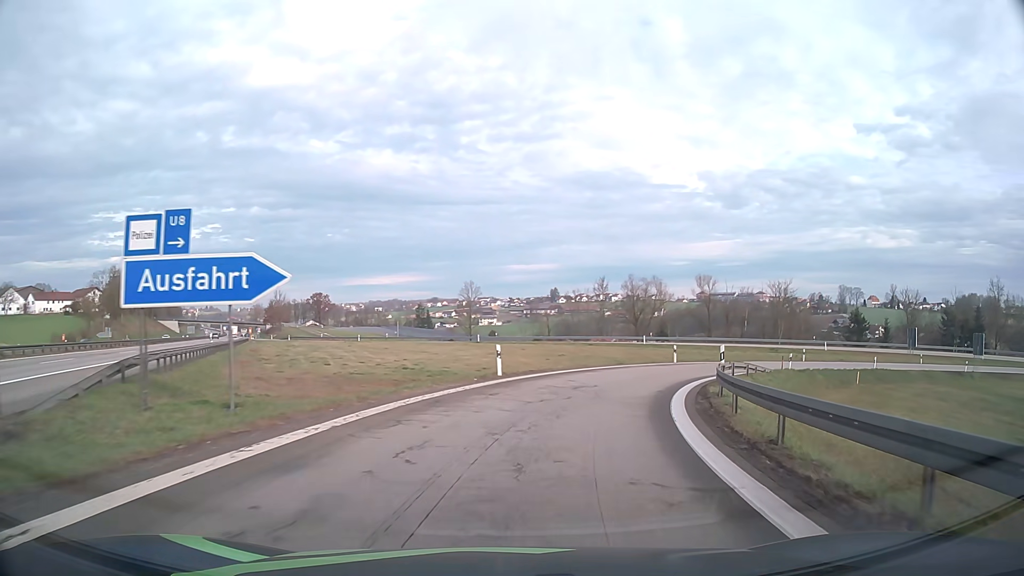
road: motorway_link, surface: asphalt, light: Day
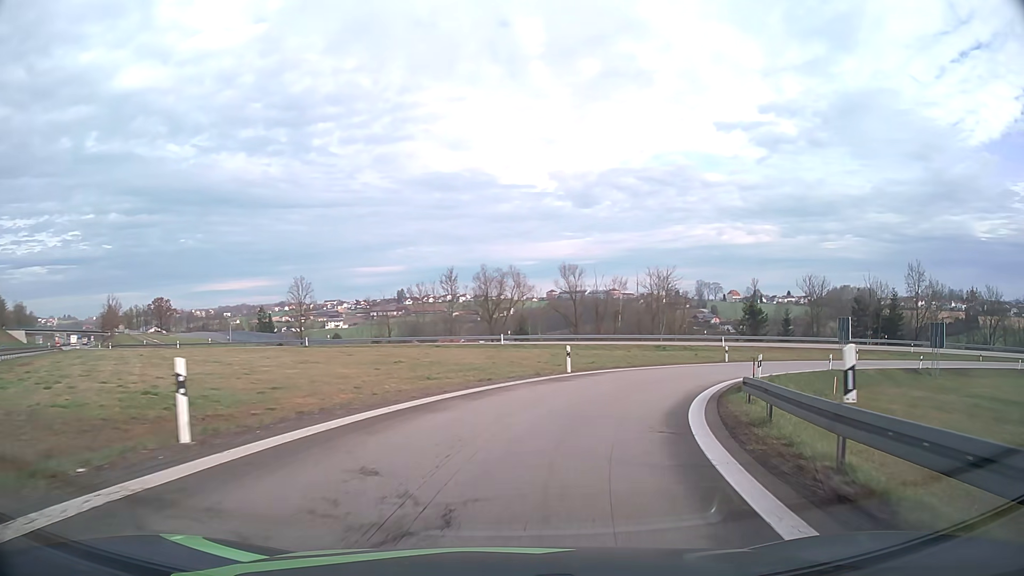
(+1.6, +14.6) m; +13°
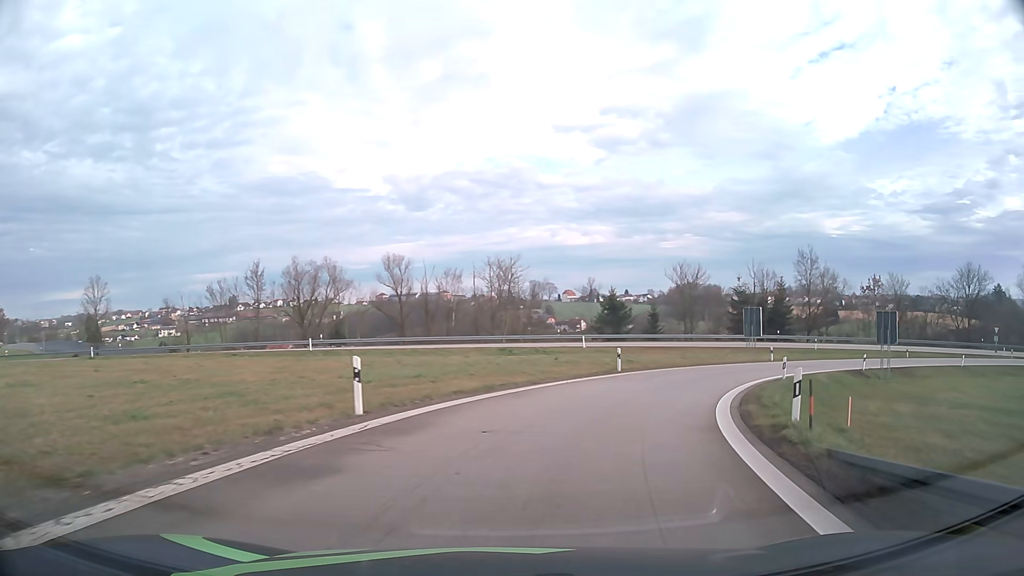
(+1.7, +14.1) m; +14°
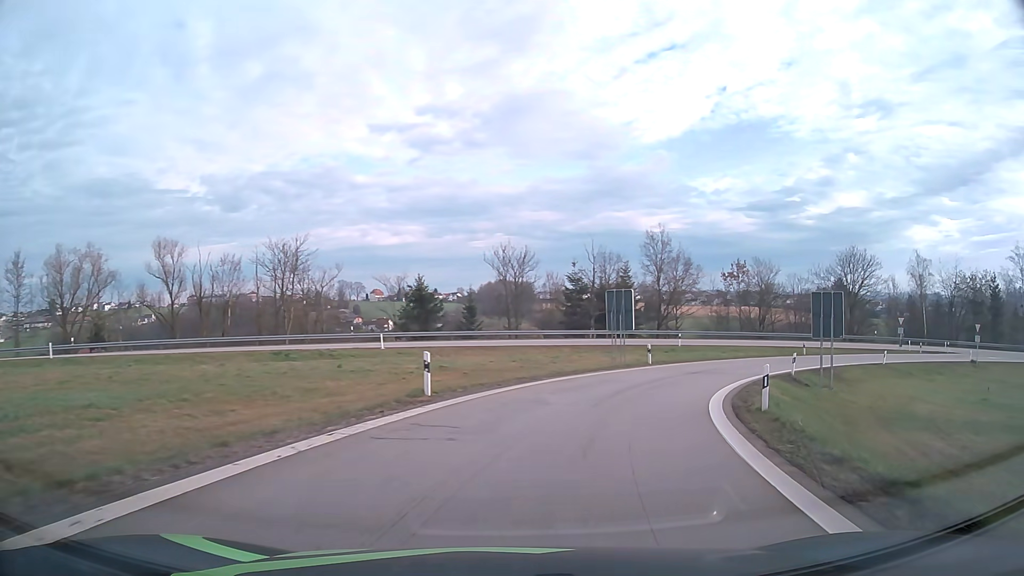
(+1.9, +14.0) m; +16°
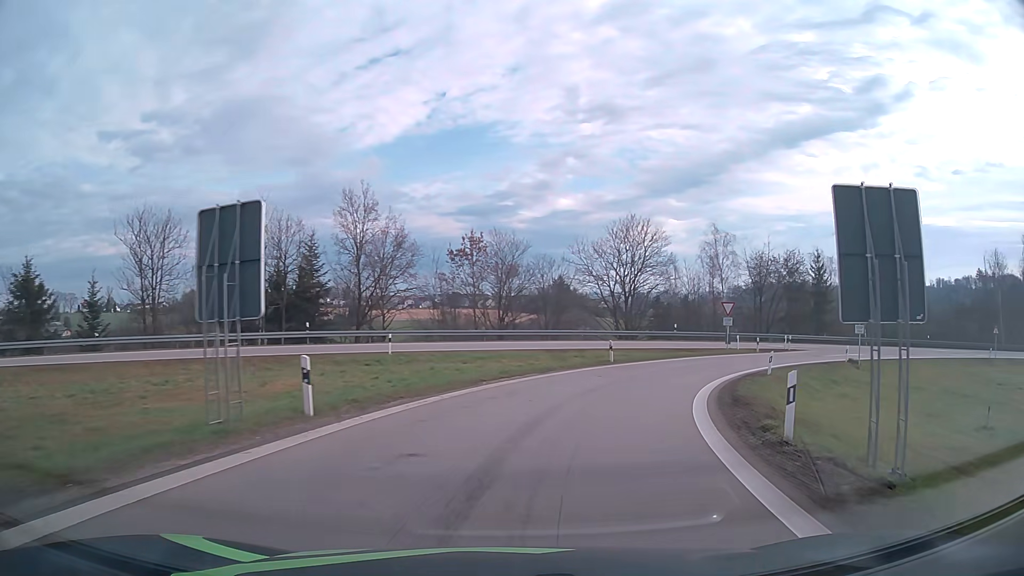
(+4.7, +21.5) m; +25°
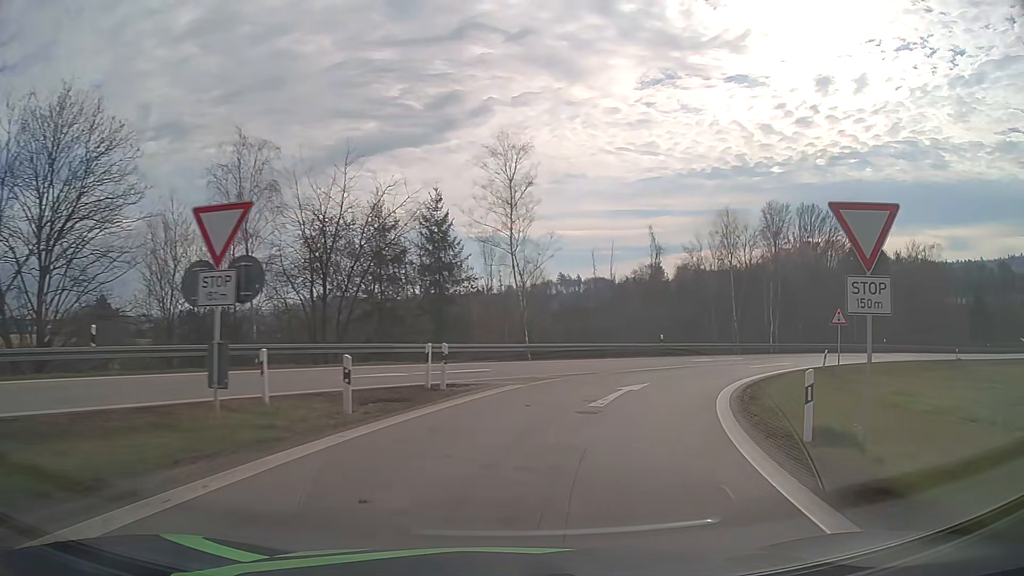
(+11.5, +33.9) m; +38°
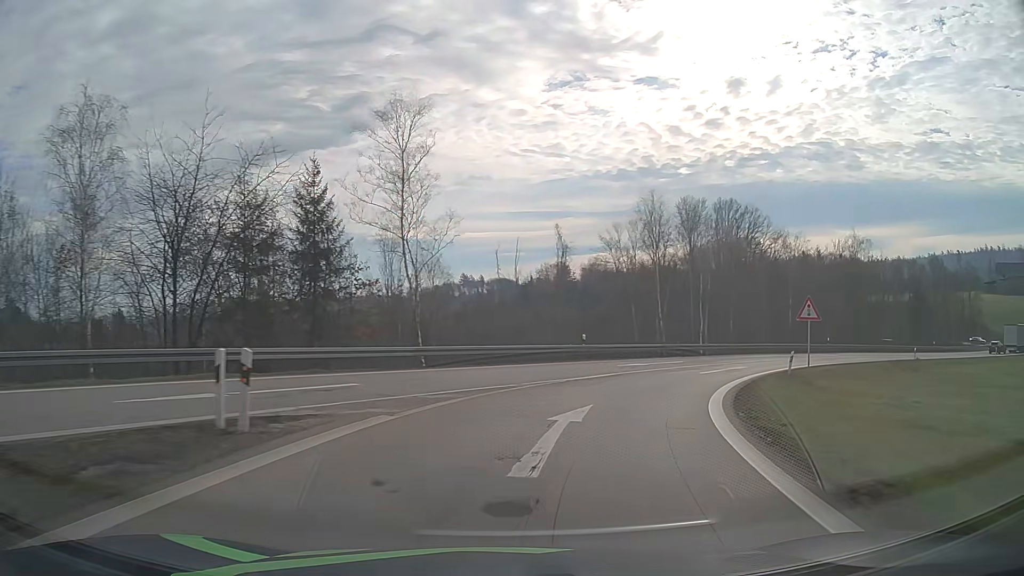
(+0.5, +7.1) m; +8°
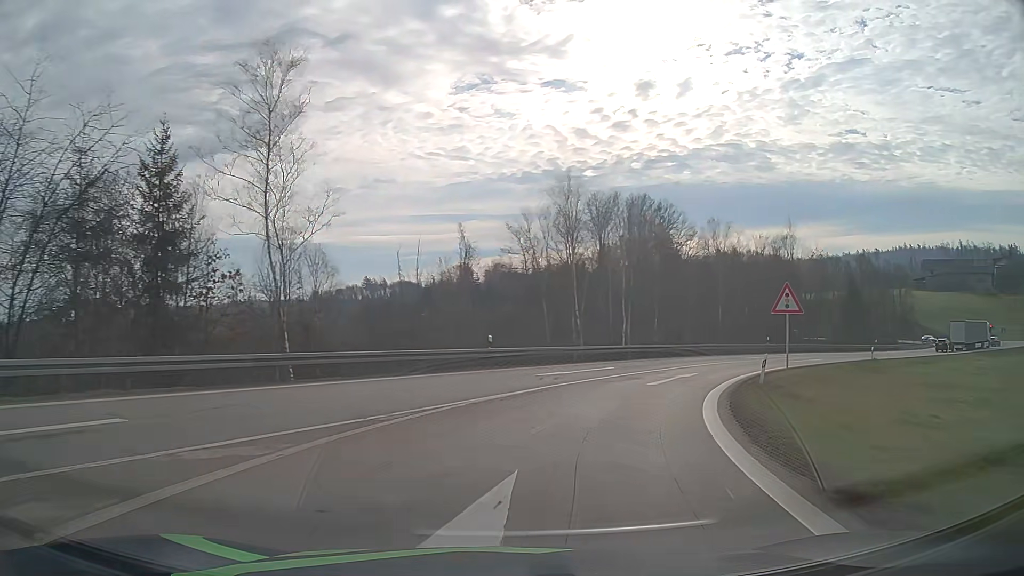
(+0.5, +7.1) m; +8°
